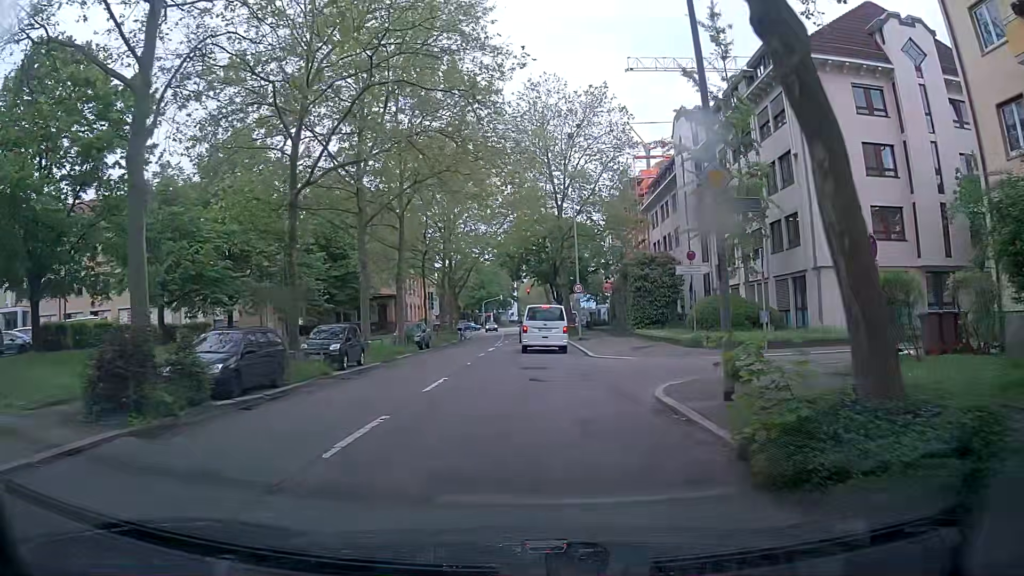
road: secondary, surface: asphalt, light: Day
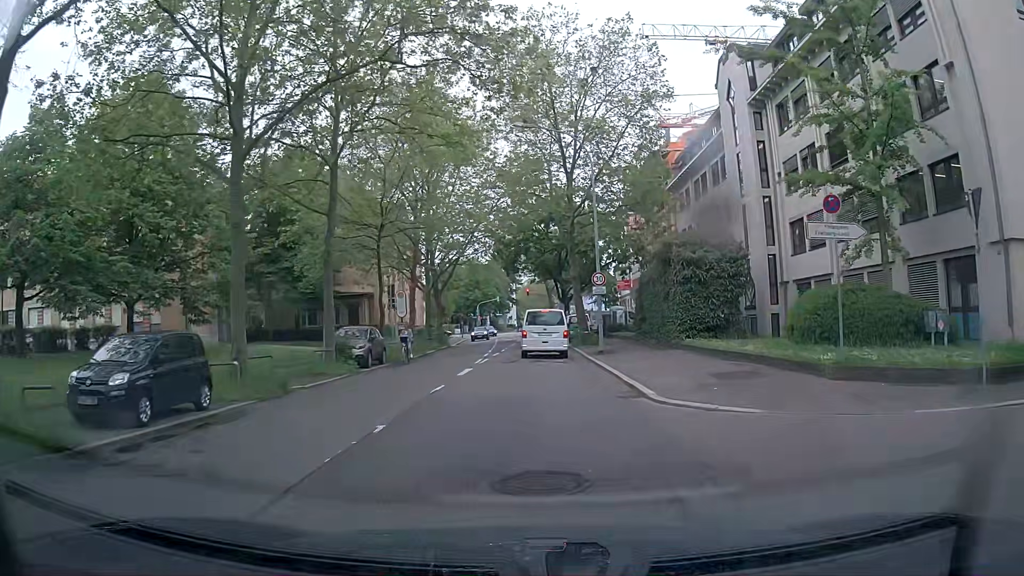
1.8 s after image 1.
(+0.6, +12.6) m; +2°
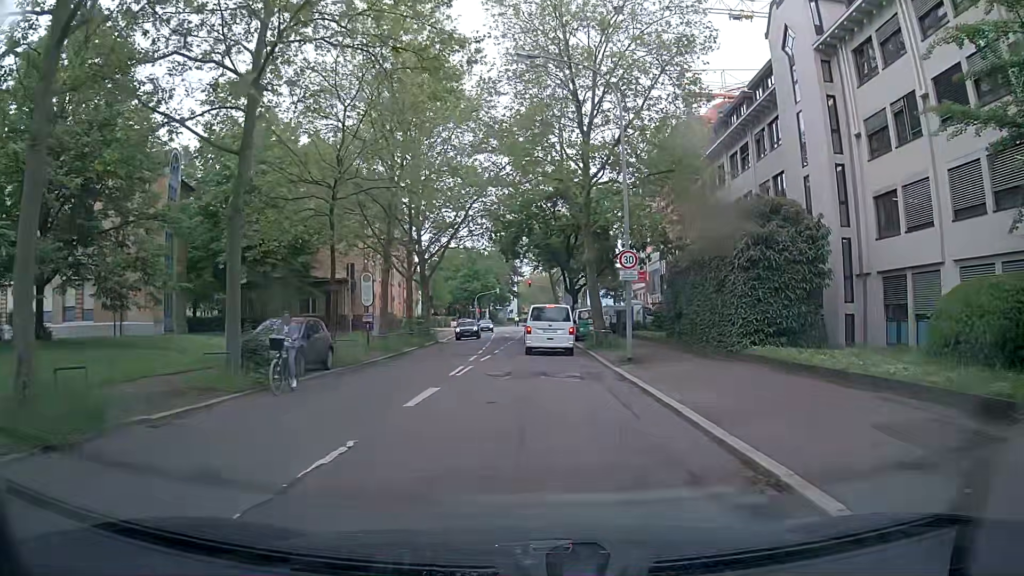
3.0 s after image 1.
(0.0, +7.9) m; 0°
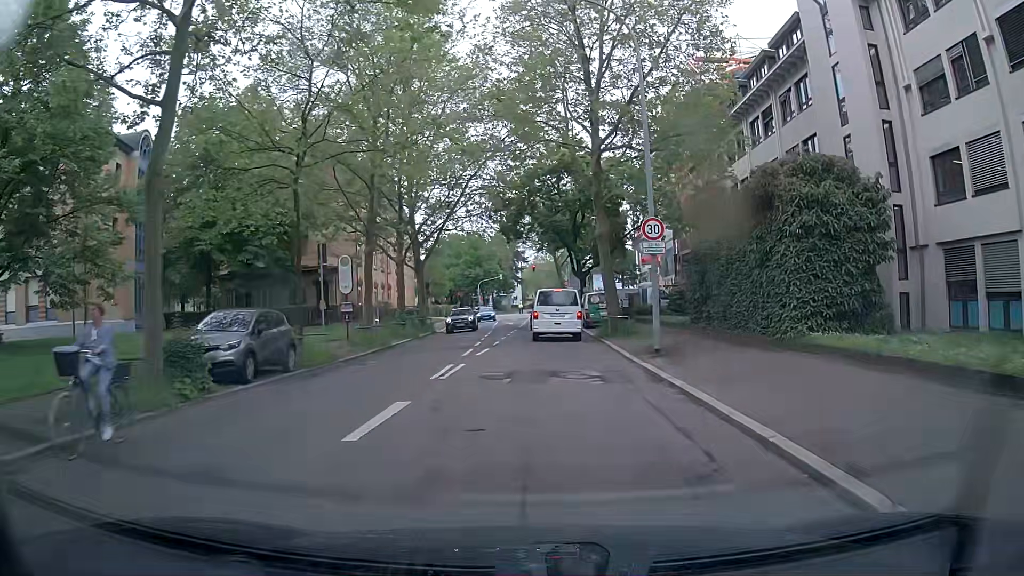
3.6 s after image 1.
(+0.1, +3.8) m; +1°
